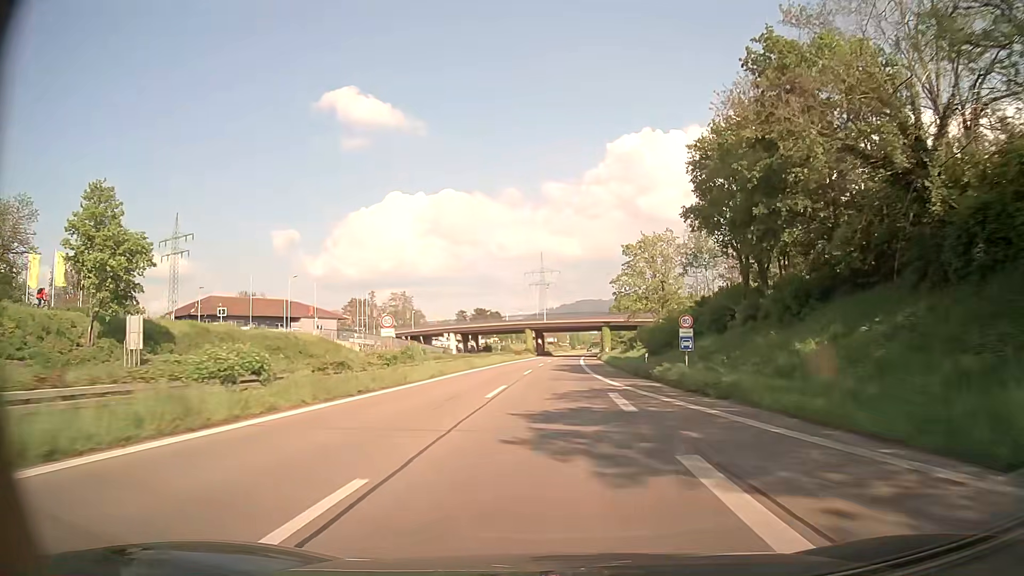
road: trunk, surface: asphalt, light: Day
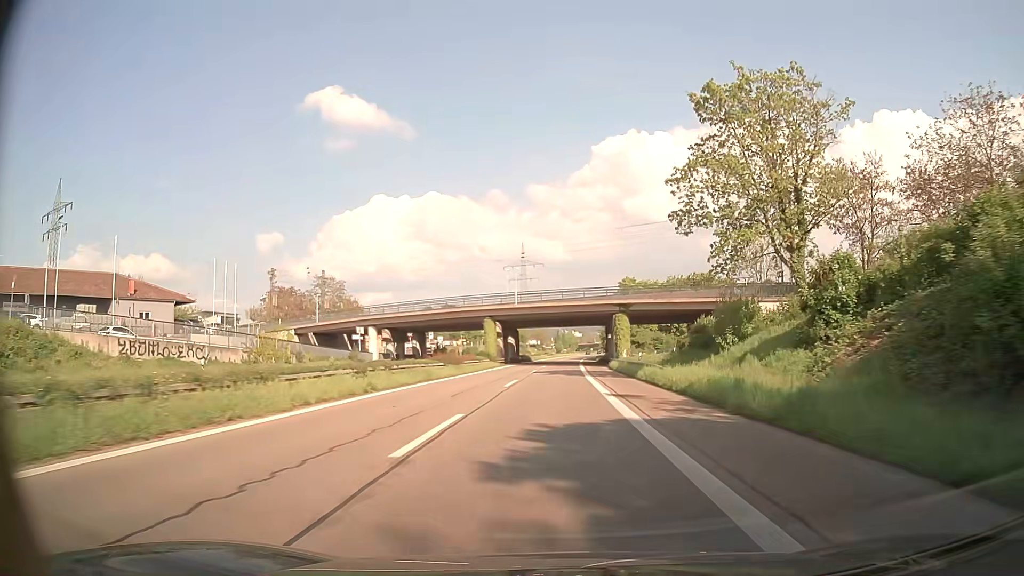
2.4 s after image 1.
(+0.7, +46.2) m; +2°
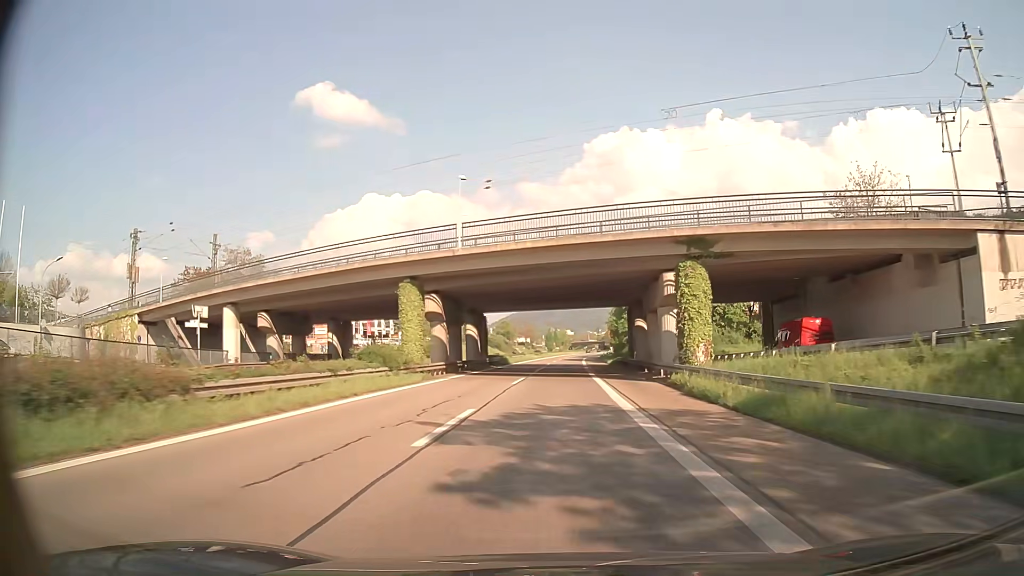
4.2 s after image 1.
(+0.2, +35.0) m; +1°
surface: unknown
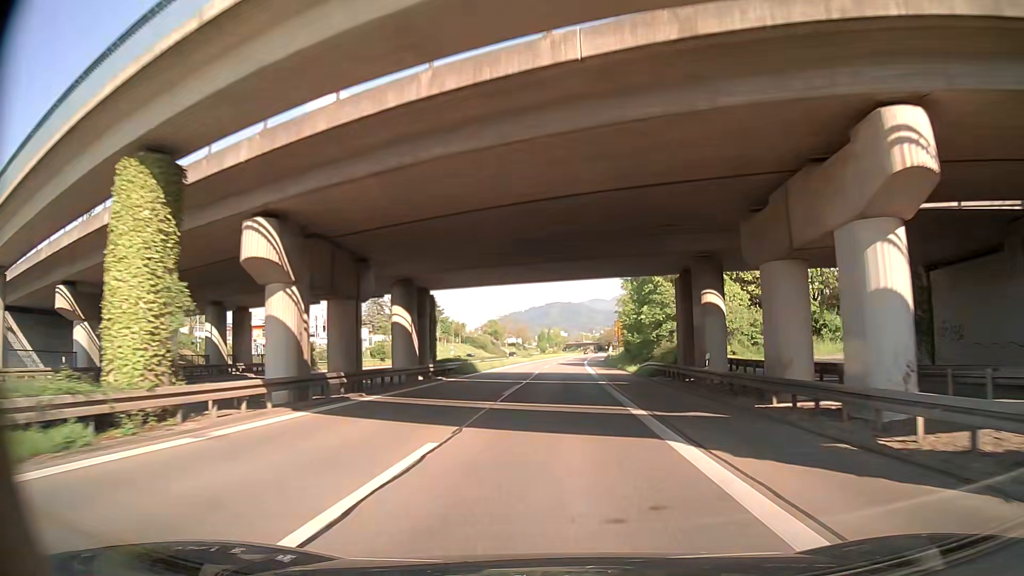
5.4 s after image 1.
(+0.1, +23.6) m; 0°
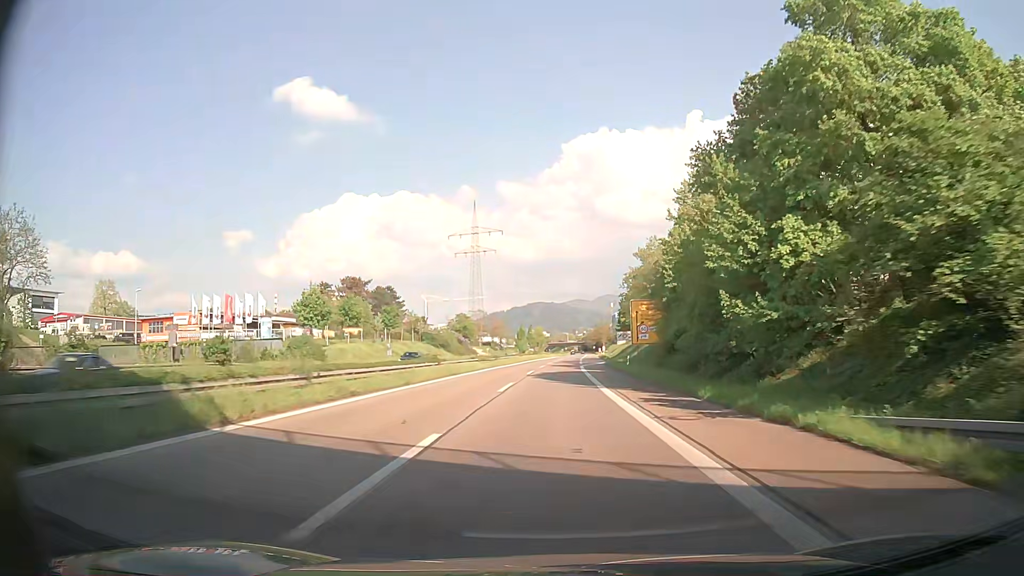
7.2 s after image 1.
(0.0, +35.2) m; +1°
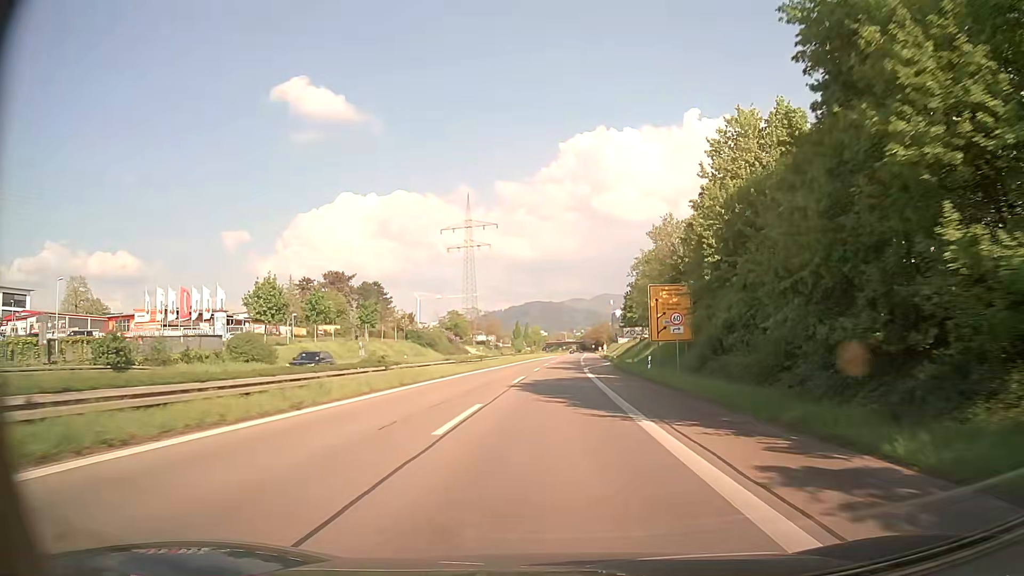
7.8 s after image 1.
(0.0, +11.6) m; +1°
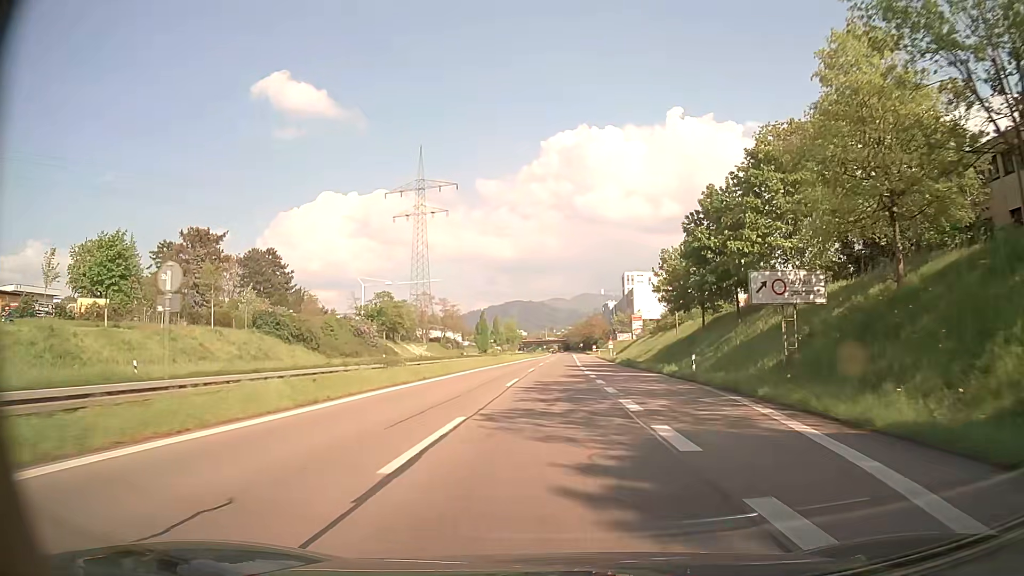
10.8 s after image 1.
(+0.3, +57.5) m; +1°
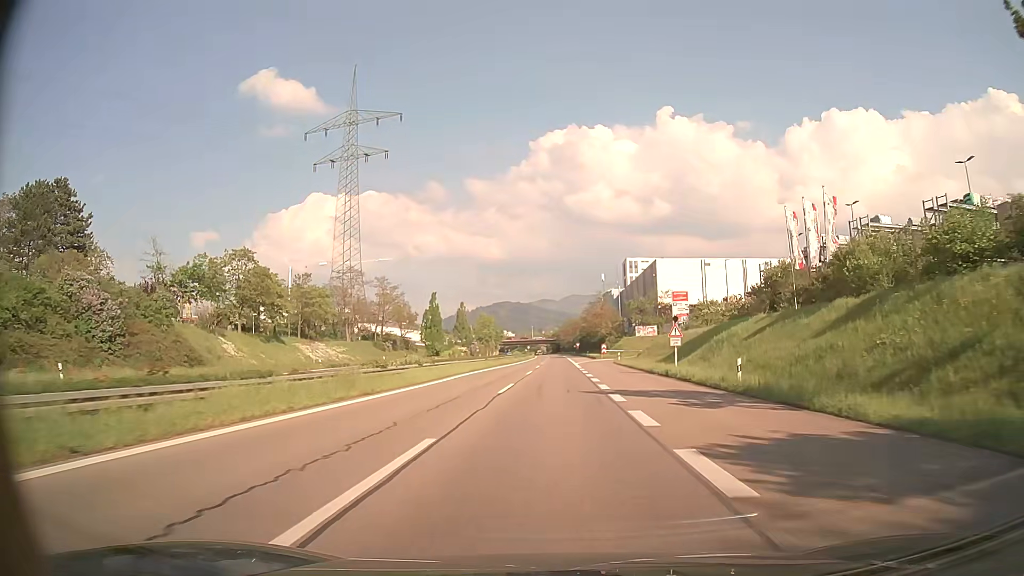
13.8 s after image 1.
(+0.5, +56.8) m; +1°
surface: asphalt
(0, +10) (0, +20) (0, +30) (0, +40) (0, +50) (0, +60) (0, +70) (0, +80) (0, +90) (0, +100) m
